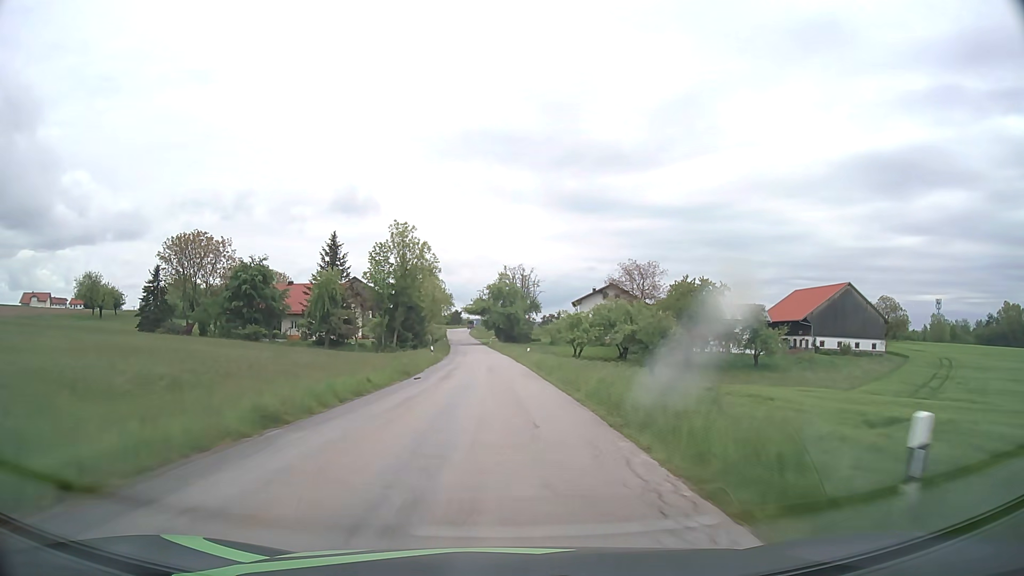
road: tertiary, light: Day
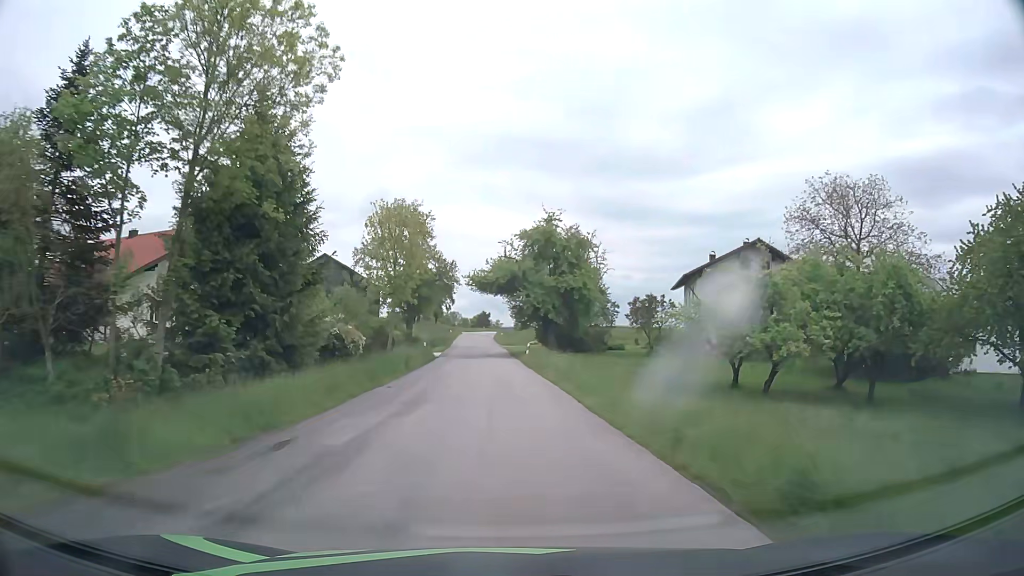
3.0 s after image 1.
(-1.4, +53.8) m; -3°
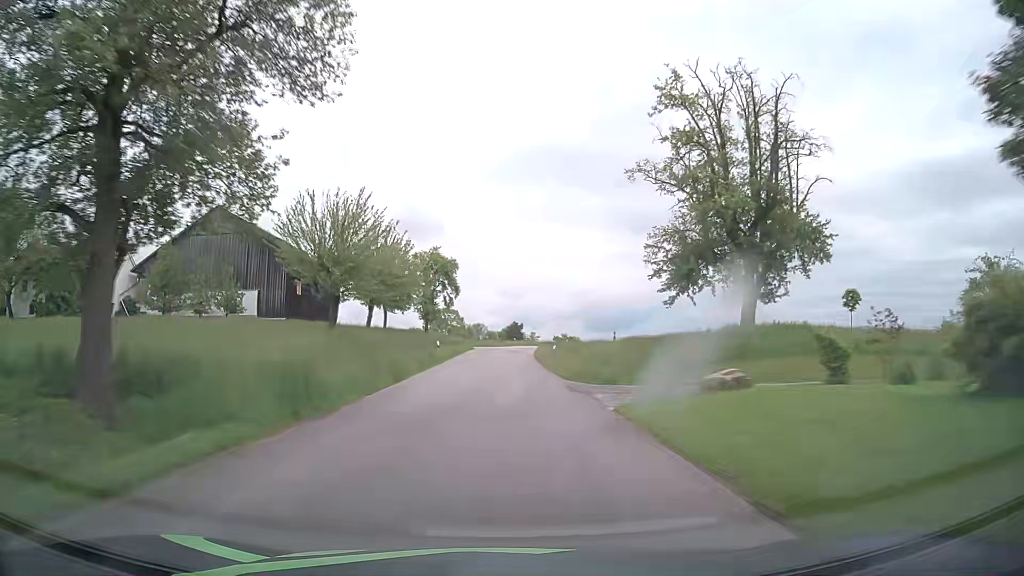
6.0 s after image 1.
(-1.5, +53.4) m; -2°
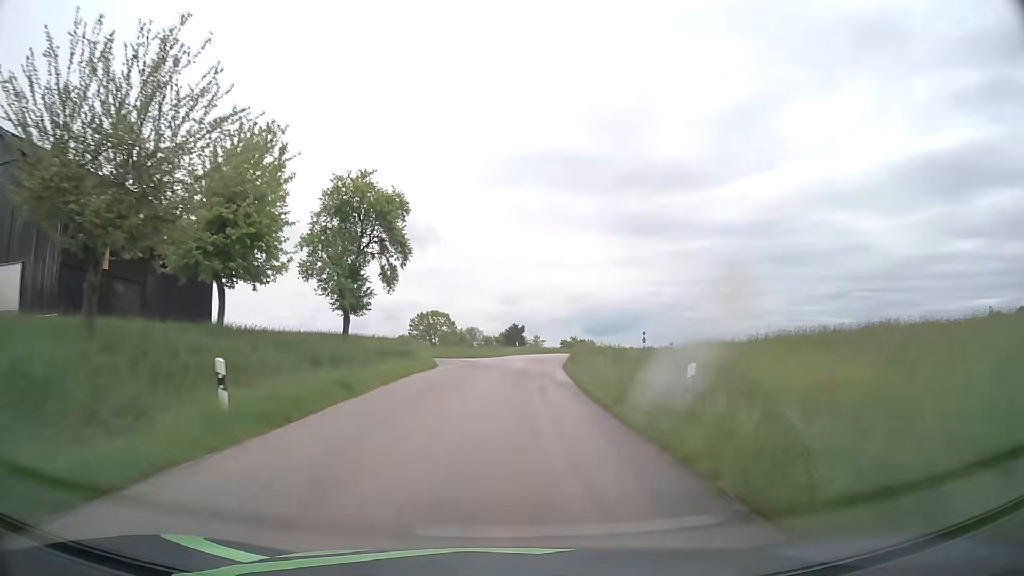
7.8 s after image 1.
(0.0, +31.8) m; 0°
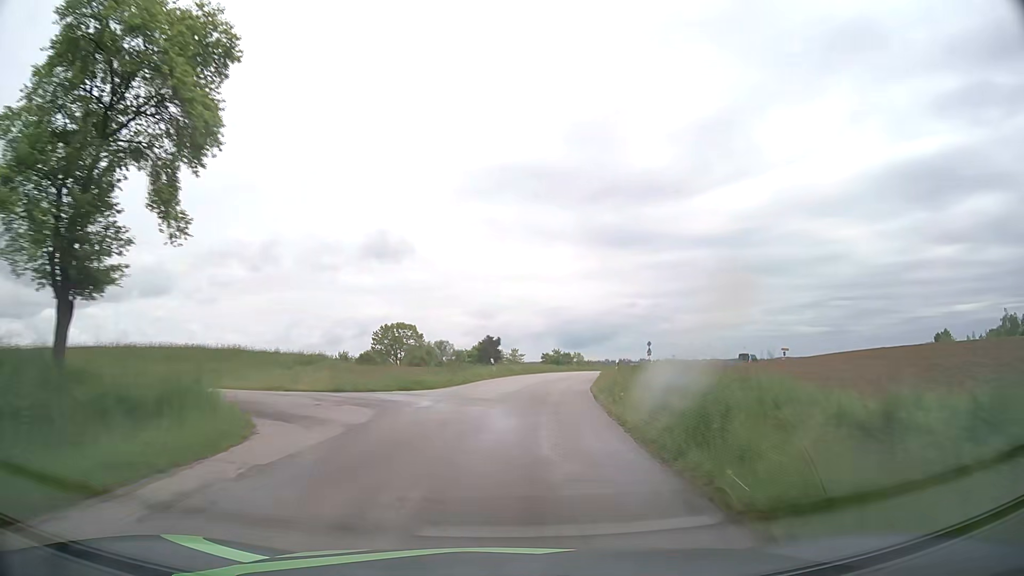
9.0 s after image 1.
(+0.2, +21.1) m; +2°
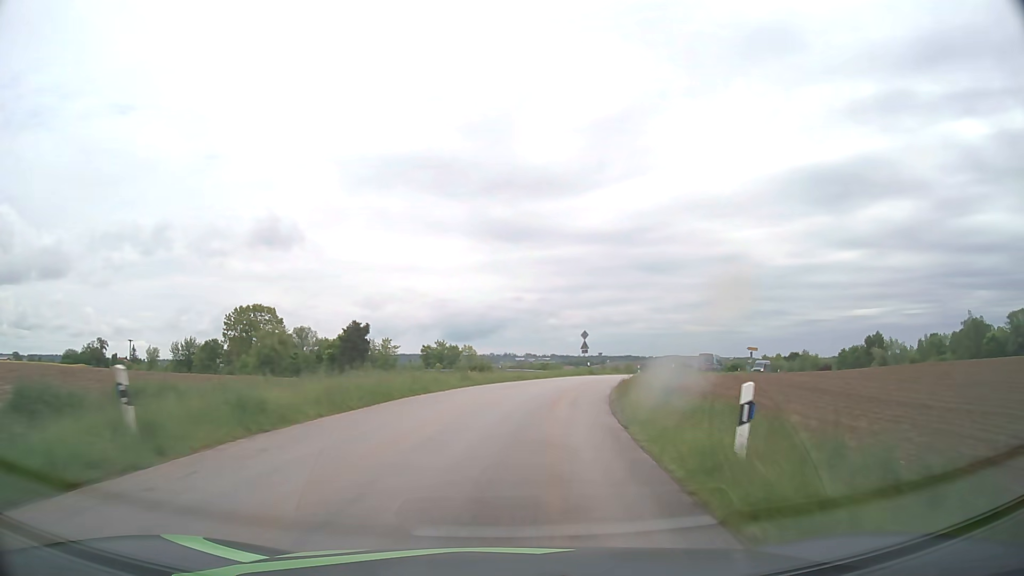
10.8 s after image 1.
(+2.1, +31.6) m; +8°
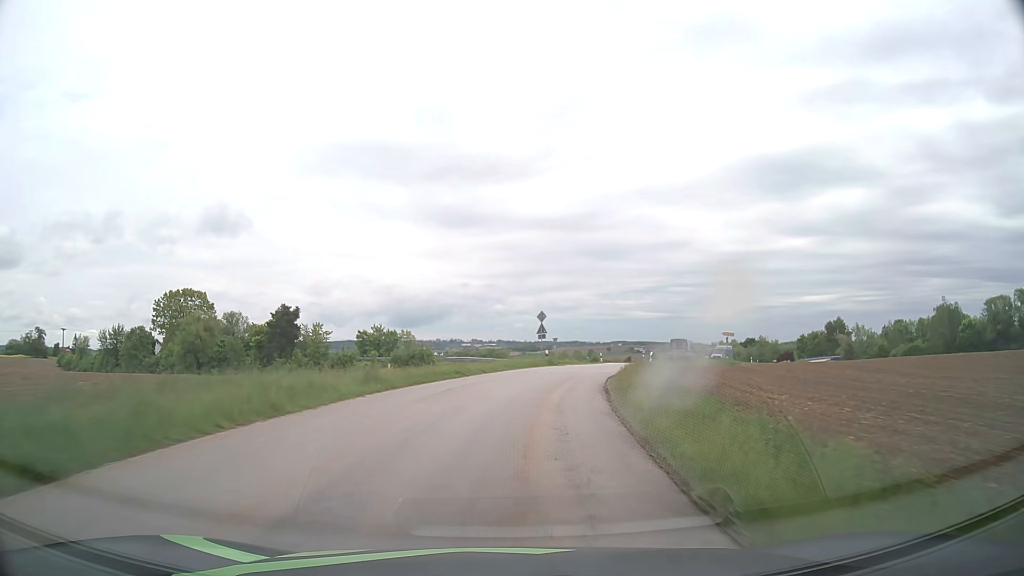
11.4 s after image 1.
(+0.5, +10.3) m; +5°
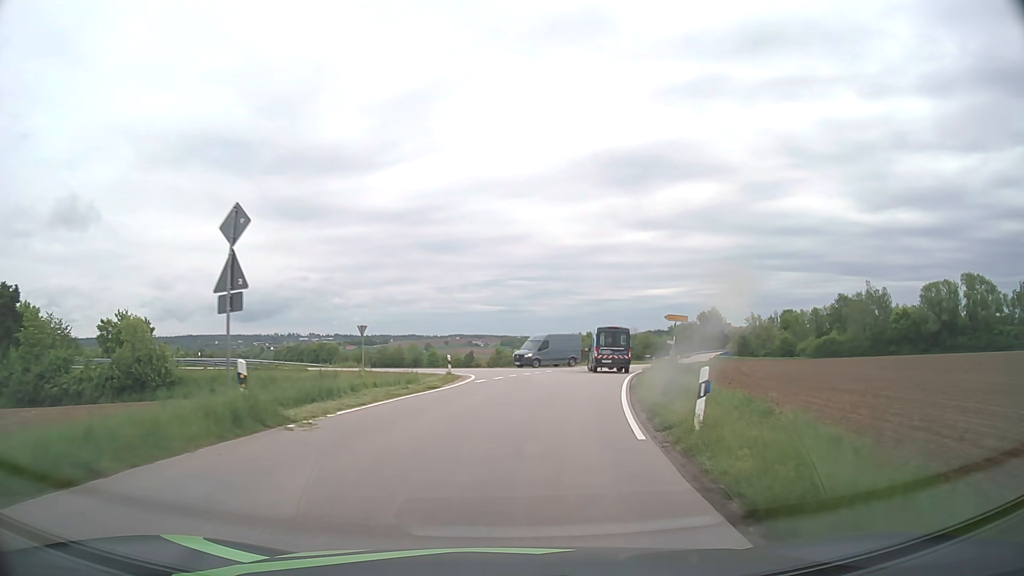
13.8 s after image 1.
(+4.1, +34.5) m; +14°
(0, +10) (+2, +20) (+3, +30) (+6, +39) (+9, +49) (+12, +58) (+15, +68) (+18, +77) (+22, +87) (+25, +96) m
